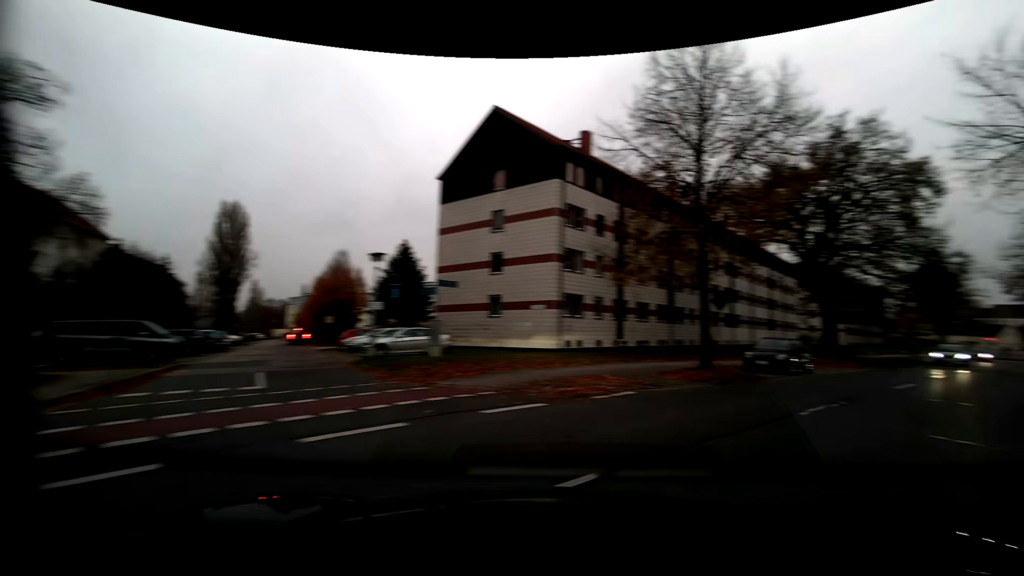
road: residential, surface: asphalt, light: Day
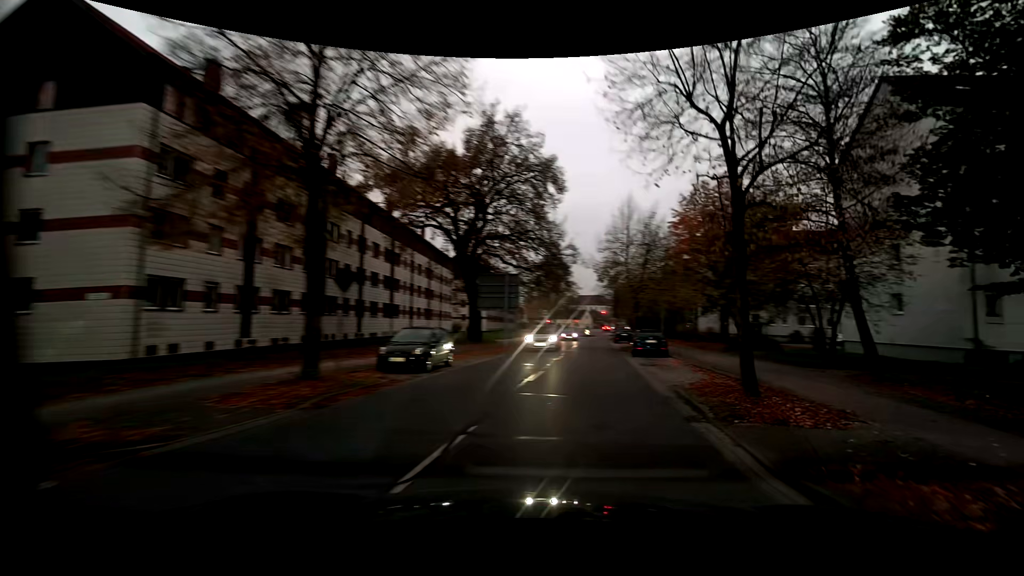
(+2.3, +6.2) m; +35°
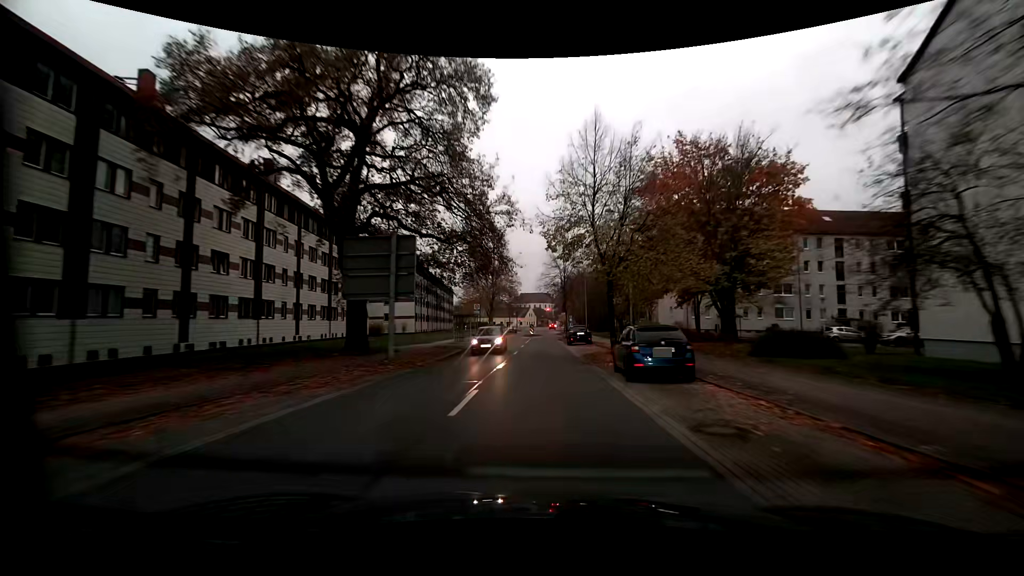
(+1.2, +14.8) m; +7°
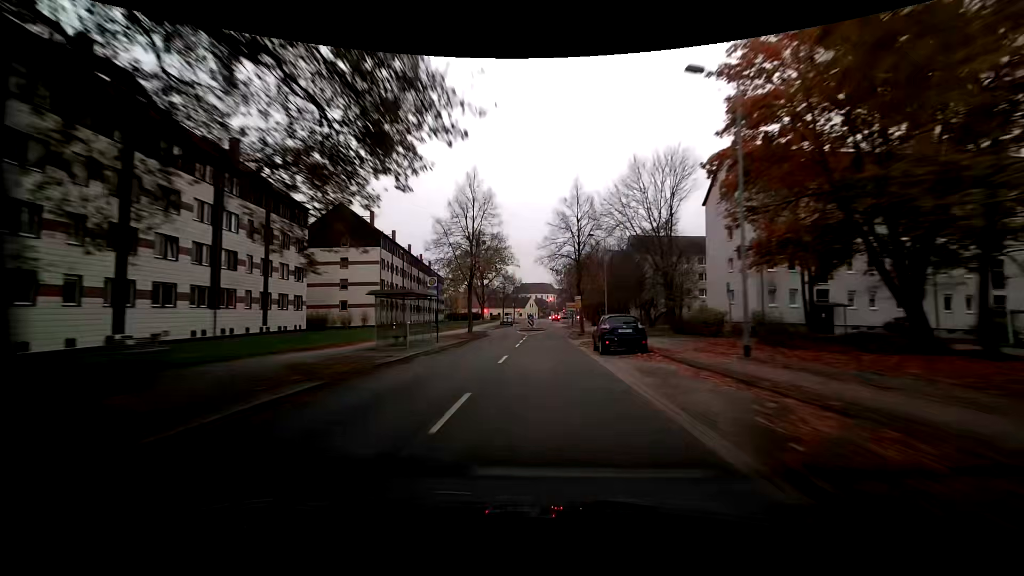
(0.0, +20.4) m; 0°
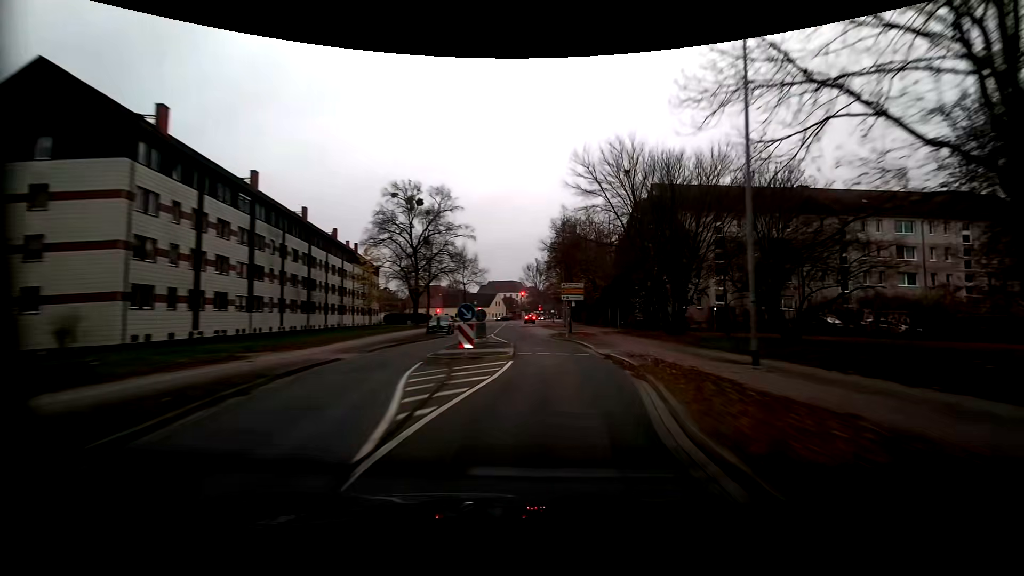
(+0.2, +37.9) m; +3°
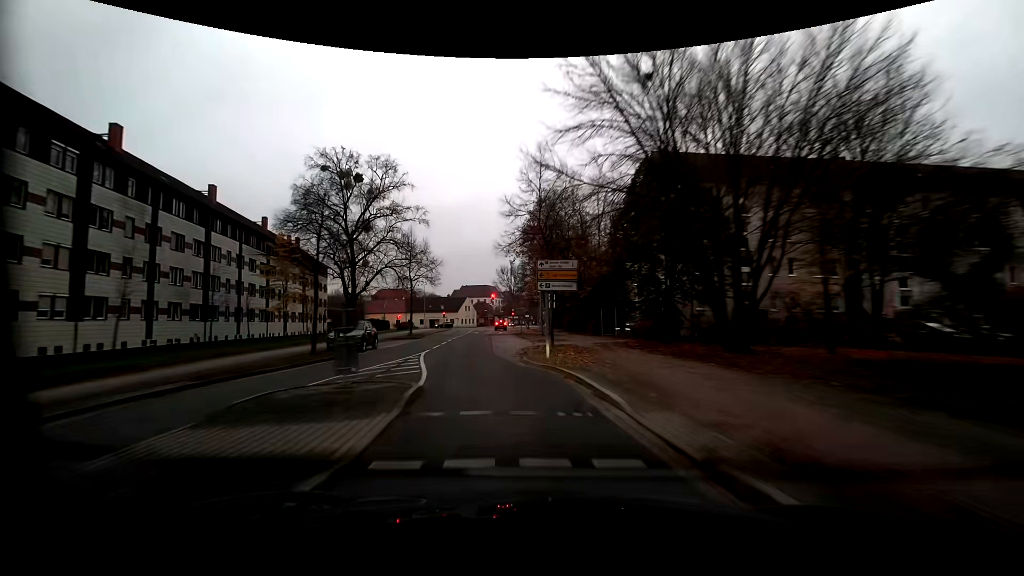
(+0.4, +13.7) m; +1°
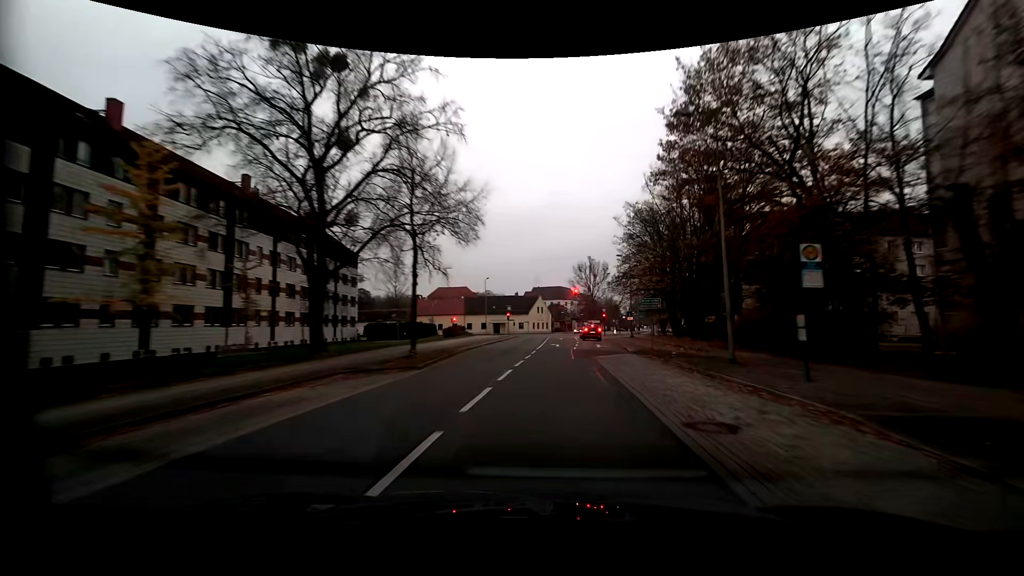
(-3.0, +26.5) m; -6°
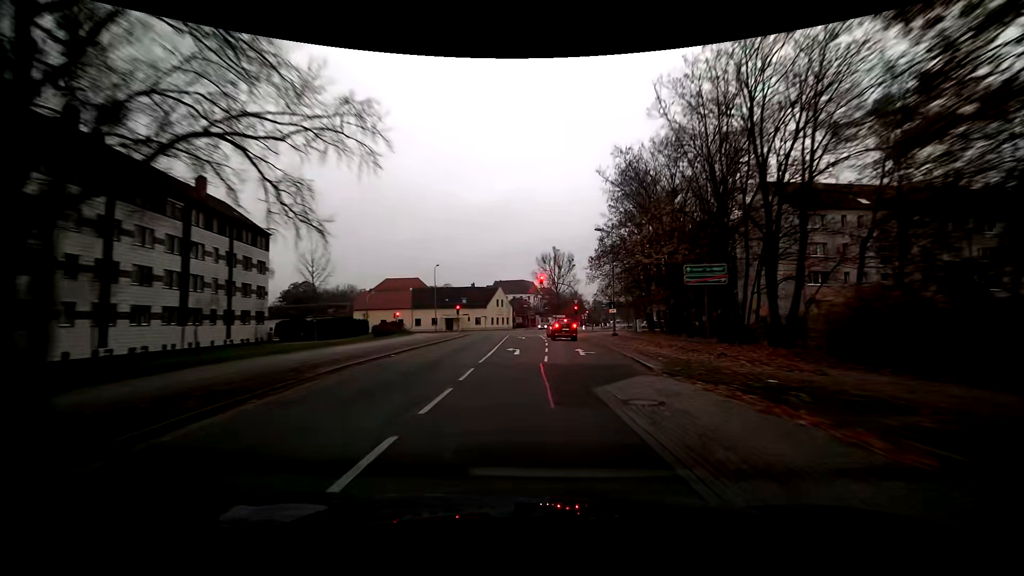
(+0.4, +13.7) m; +4°
